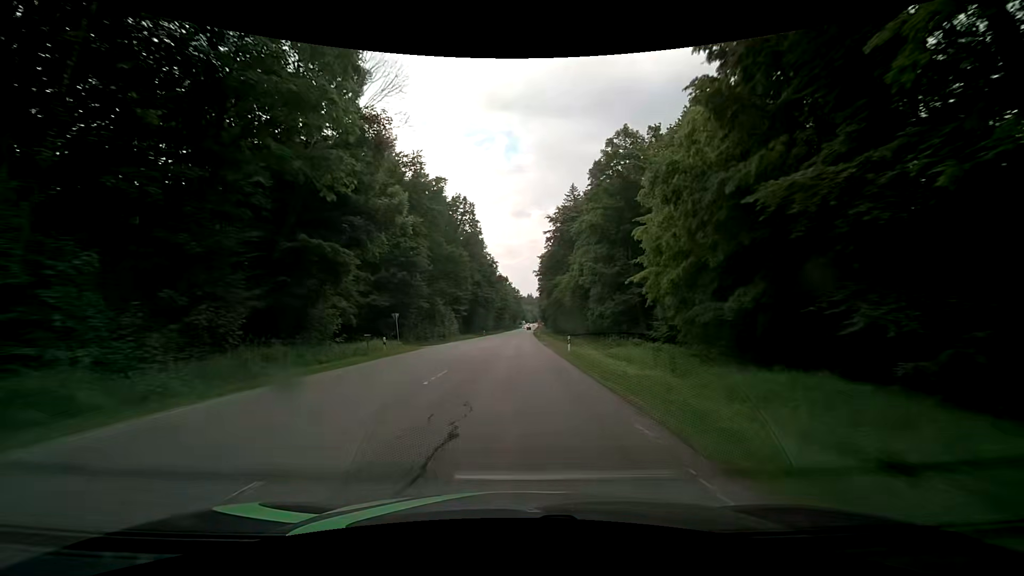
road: secondary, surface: asphalt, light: Day
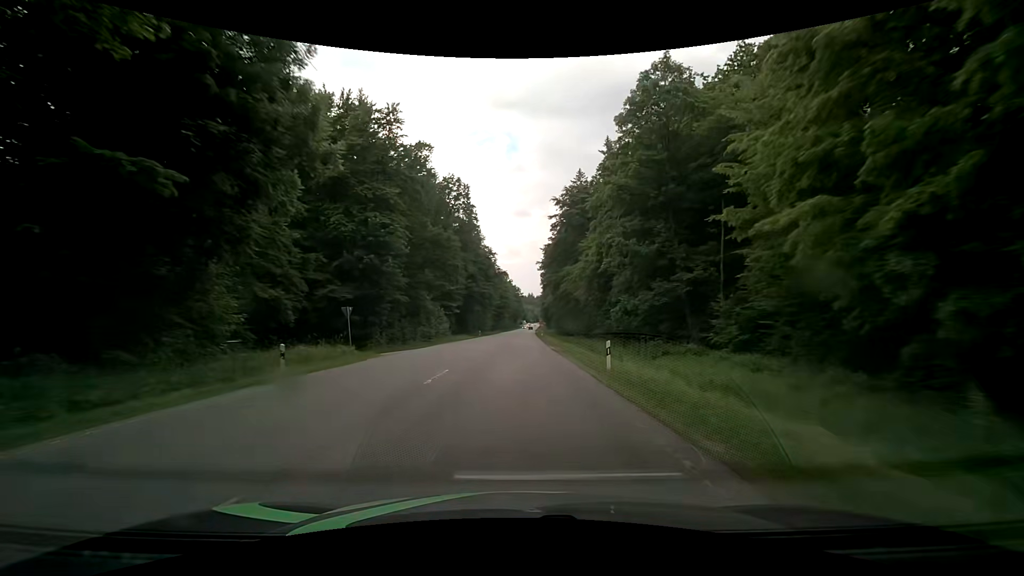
(0.0, +12.4) m; 0°
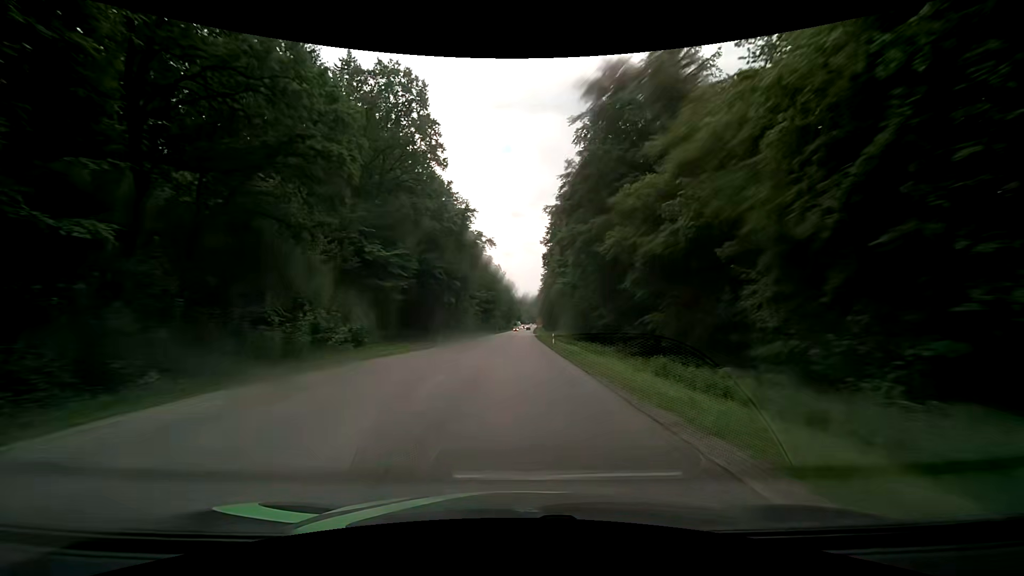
(+0.2, +37.1) m; +1°
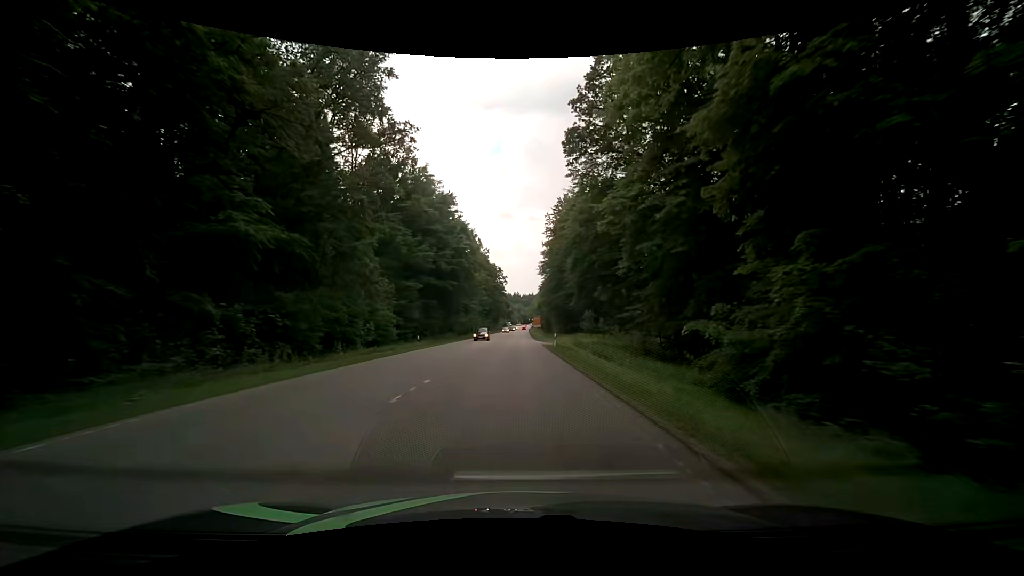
(+0.4, +61.7) m; +1°
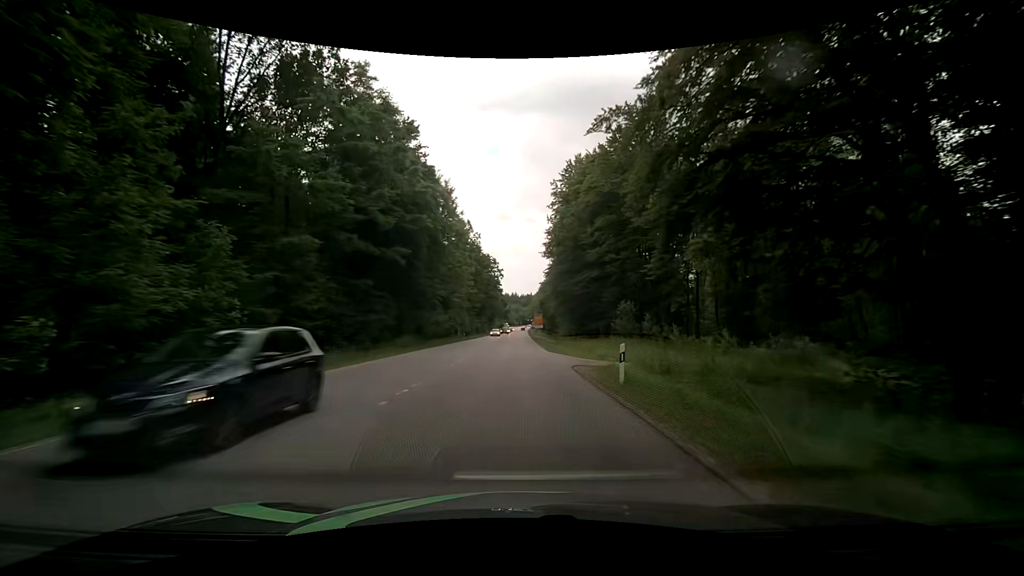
(-0.1, +24.6) m; 0°
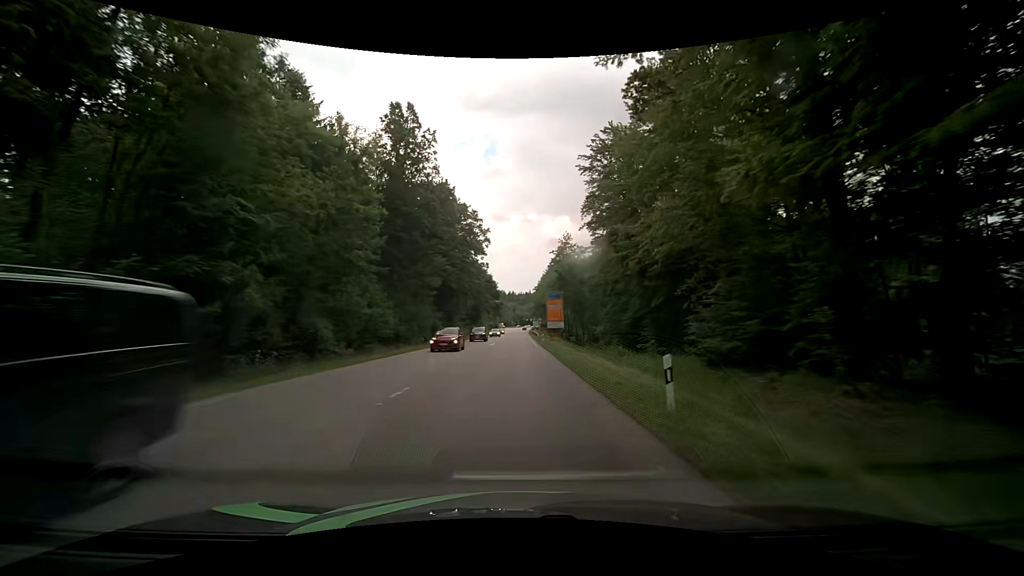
(+0.4, +61.1) m; 0°
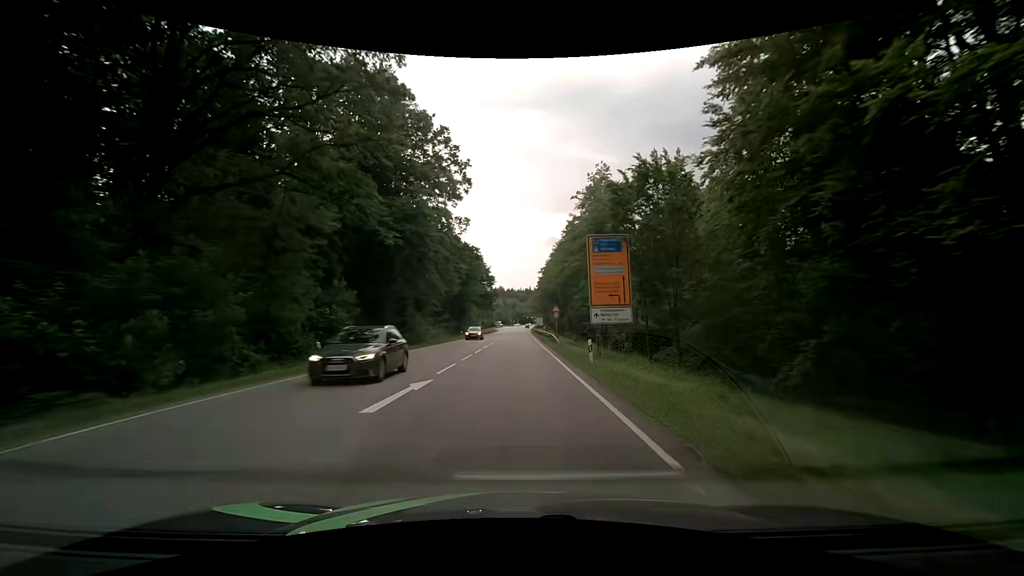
(0.0, +36.3) m; 0°
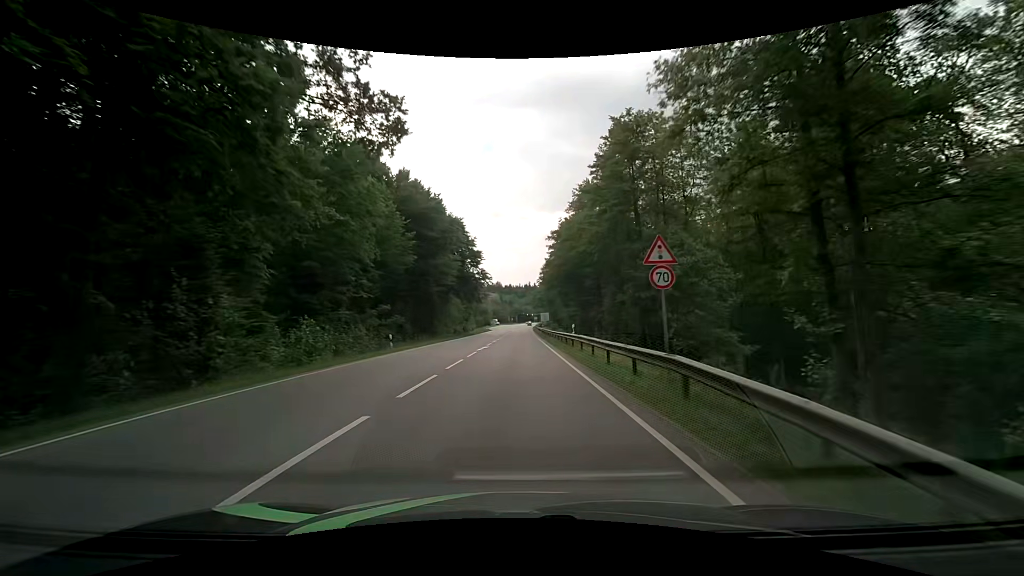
(+0.1, +34.8) m; 0°
(0, +10) (0, +20) (0, +30) (0, +40) (+1, +50) (+1, +60) (+1, +70) (+1, +80) (+1, +90) (+1, +100) m
